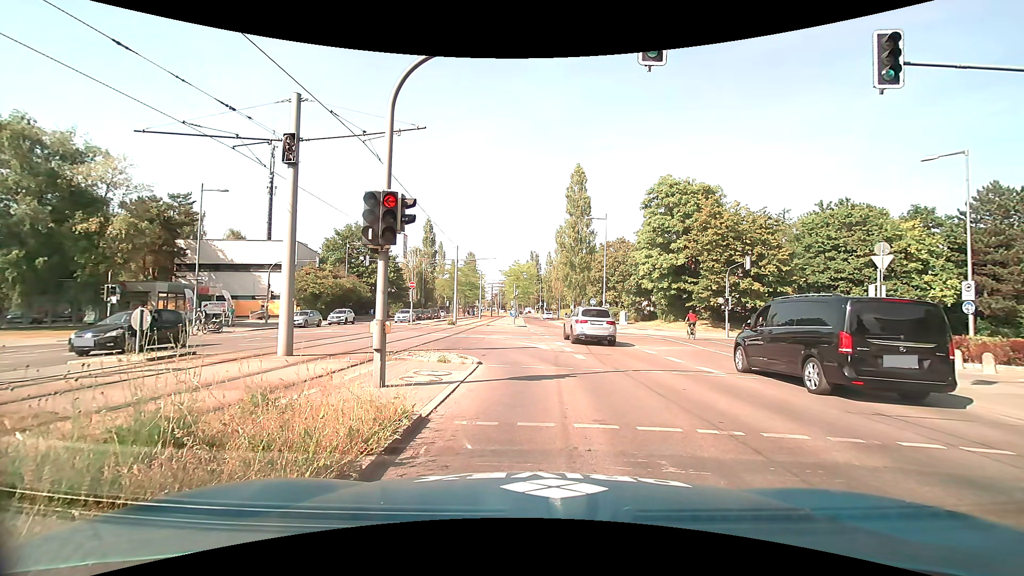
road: secondary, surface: asphalt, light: Day
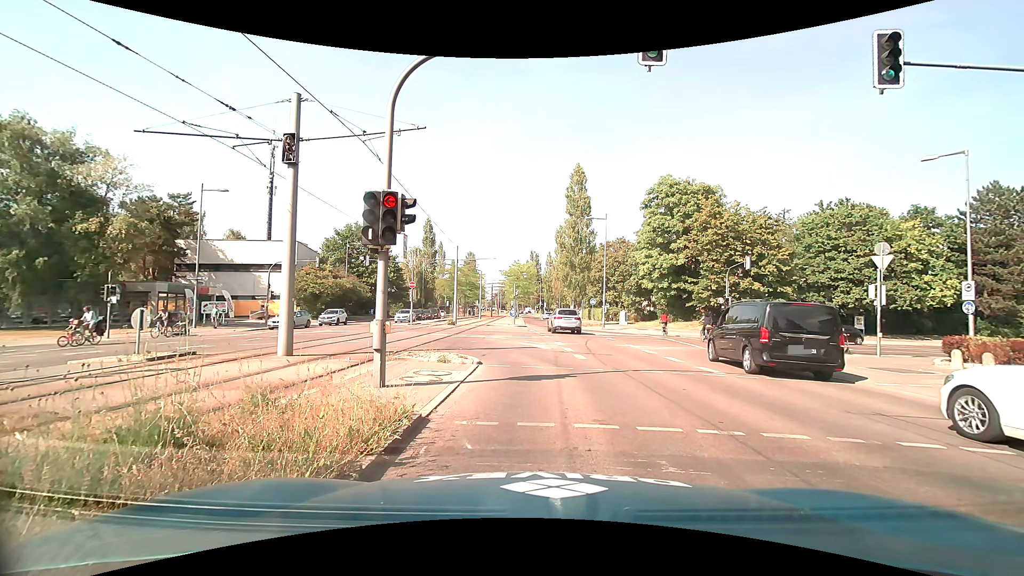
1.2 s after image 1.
(0.0, 0.0) m; 0°
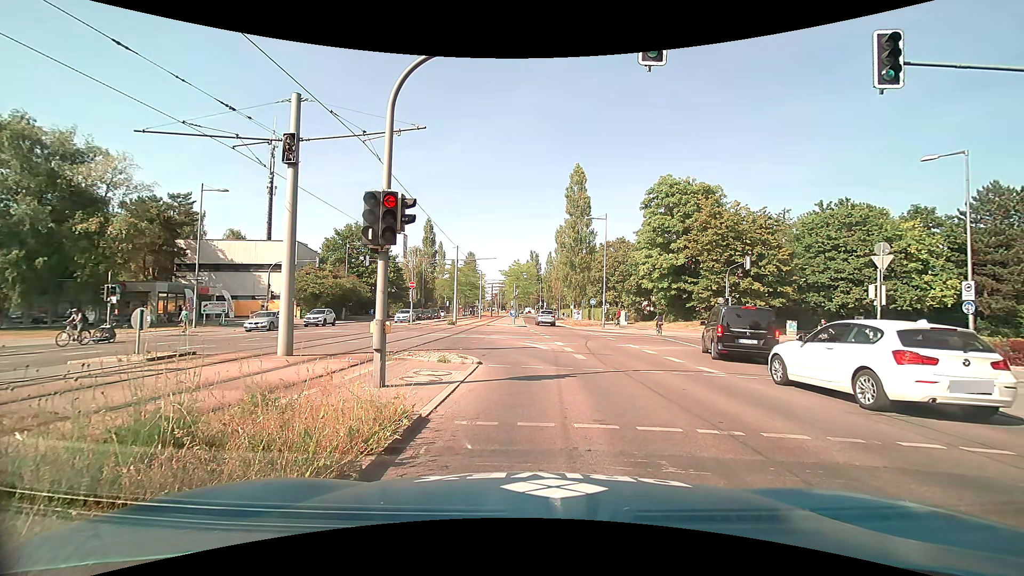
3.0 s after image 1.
(0.0, 0.0) m; 0°
